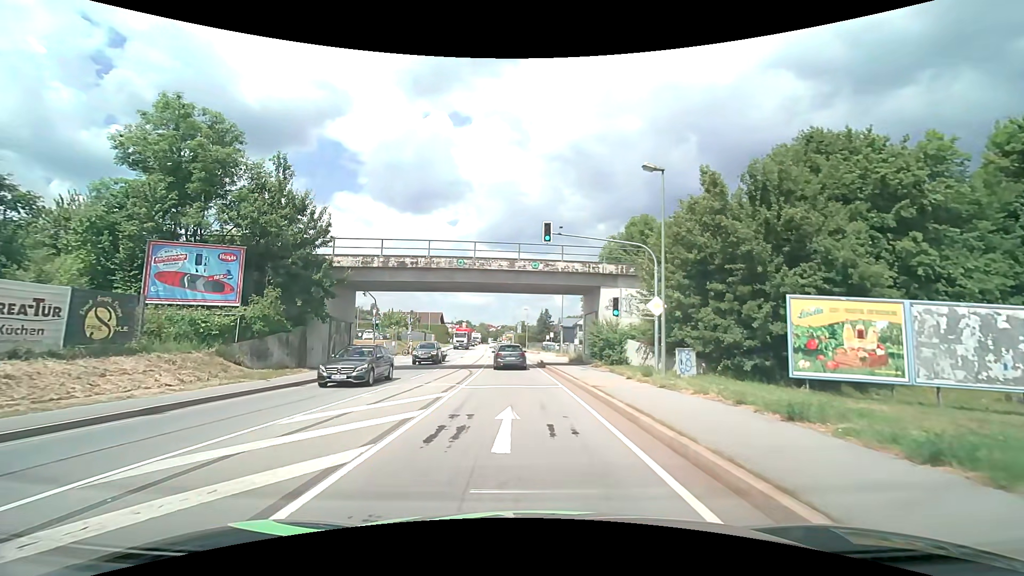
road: primary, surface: asphalt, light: Day
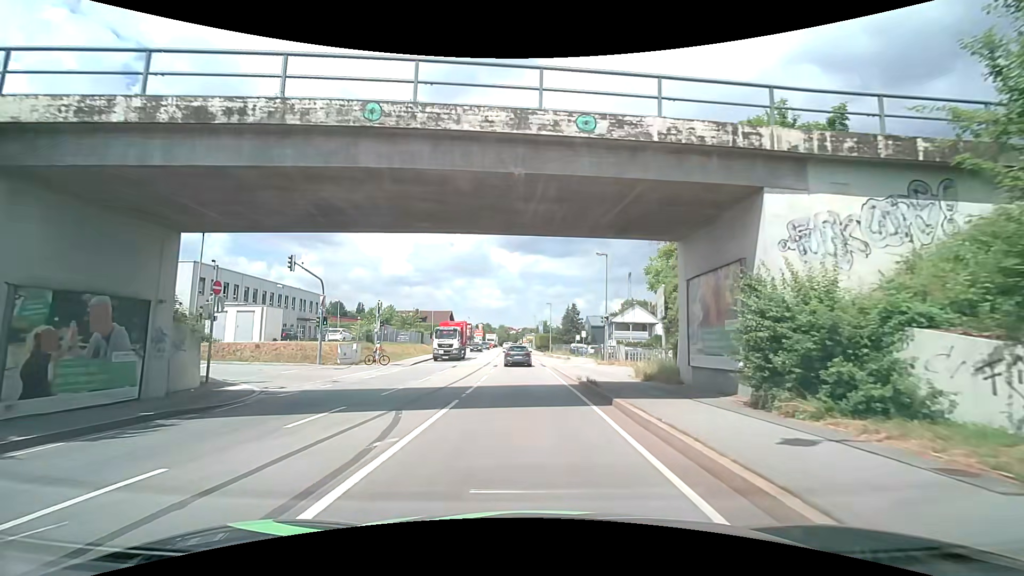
(-0.3, +18.5) m; -2°
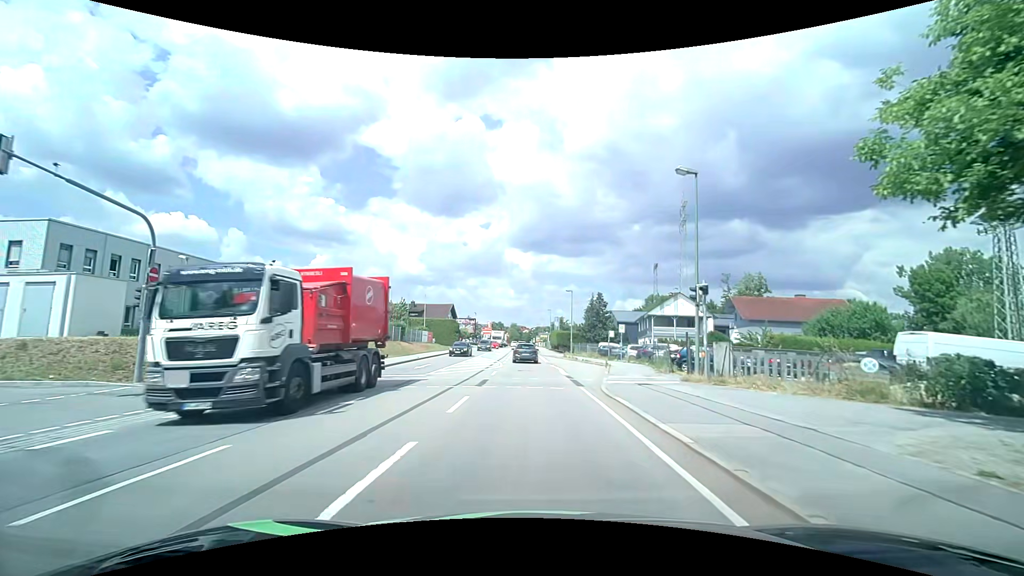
(-0.3, +17.1) m; -5°
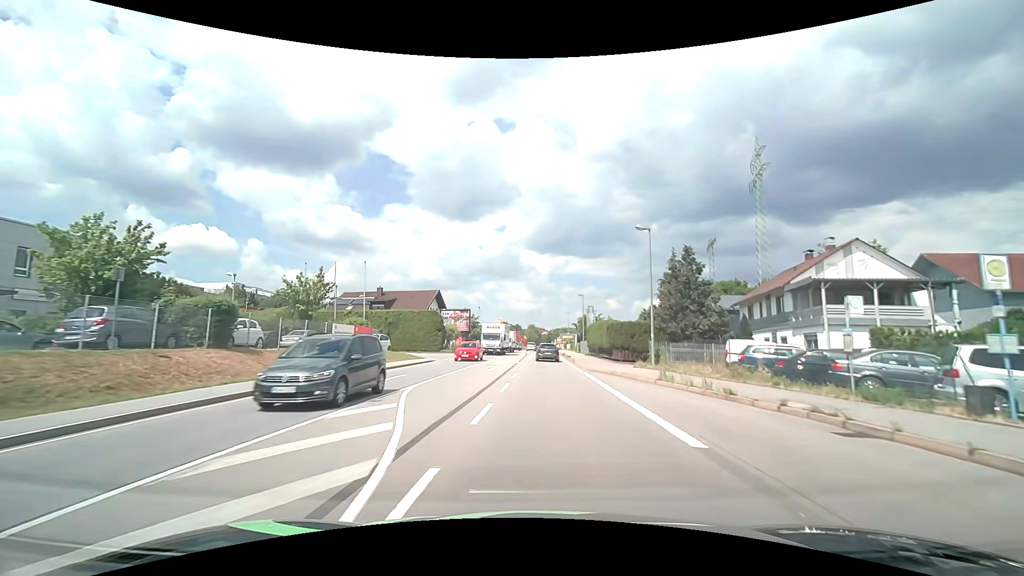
(+1.2, +32.9) m; +1°
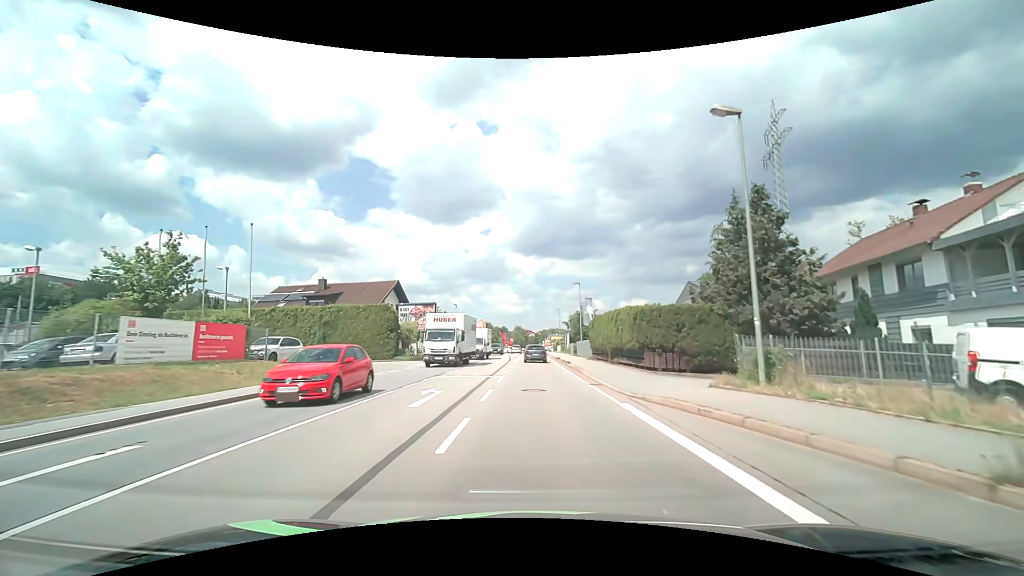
(+0.2, +14.2) m; +1°
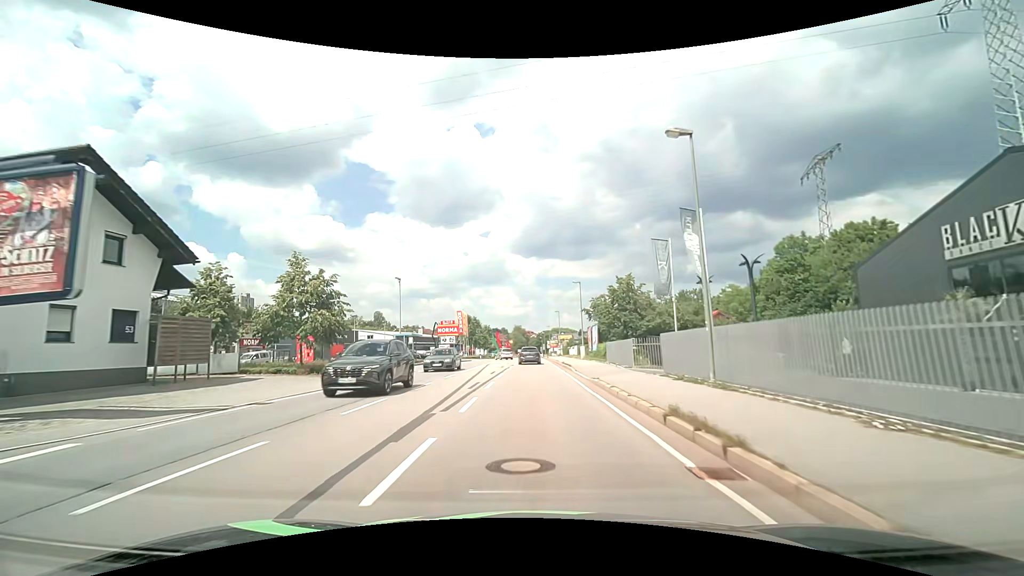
(+0.1, +38.7) m; 0°
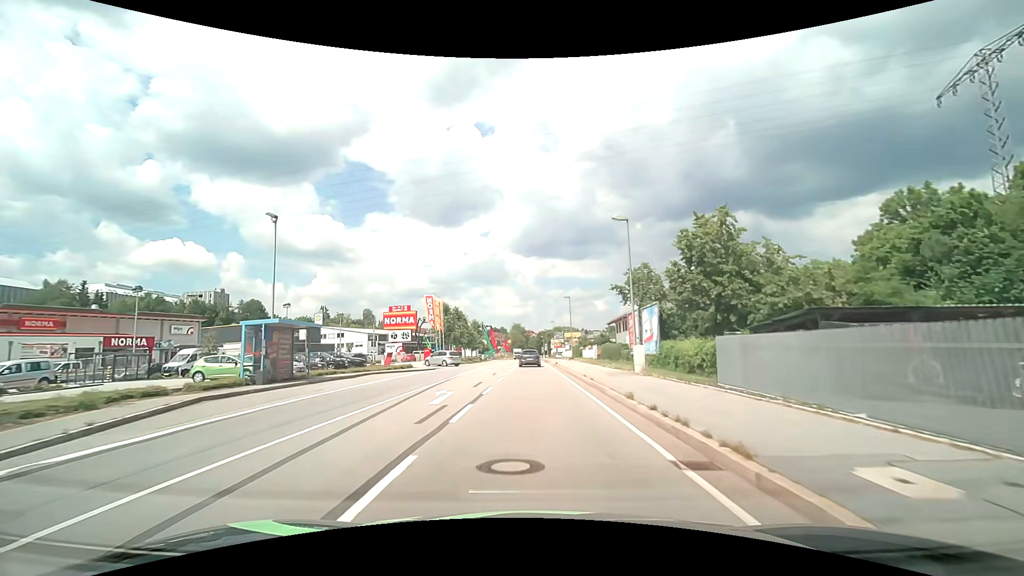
(-0.1, +25.2) m; 0°
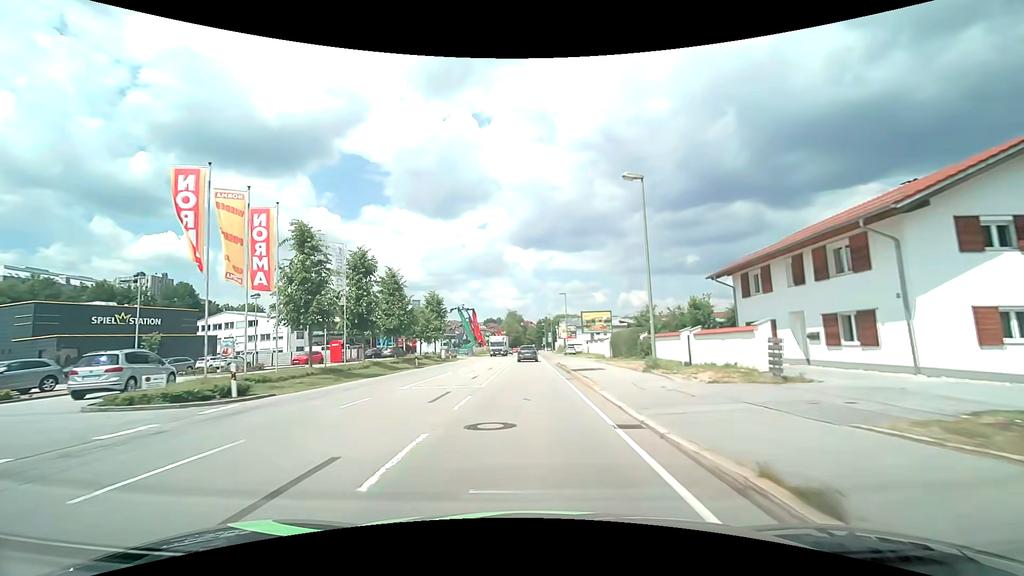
(+0.2, +42.1) m; 0°
(0, +10) (0, +20) (0, +30) (0, +40) (0, +50) (0, +60) (-1, +70) (-1, +80) (-1, +90) (-1, +100) m
